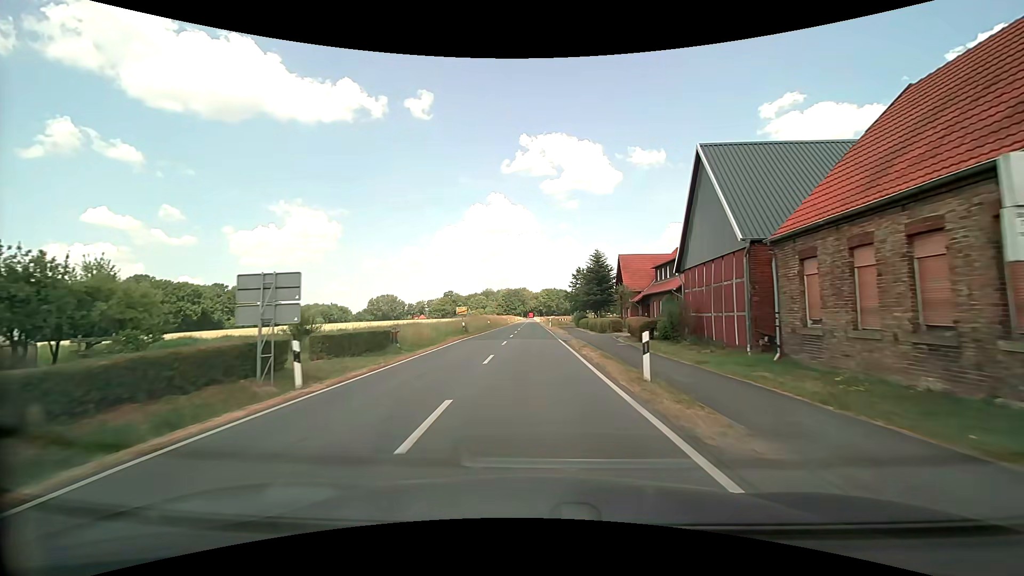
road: secondary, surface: asphalt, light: Day
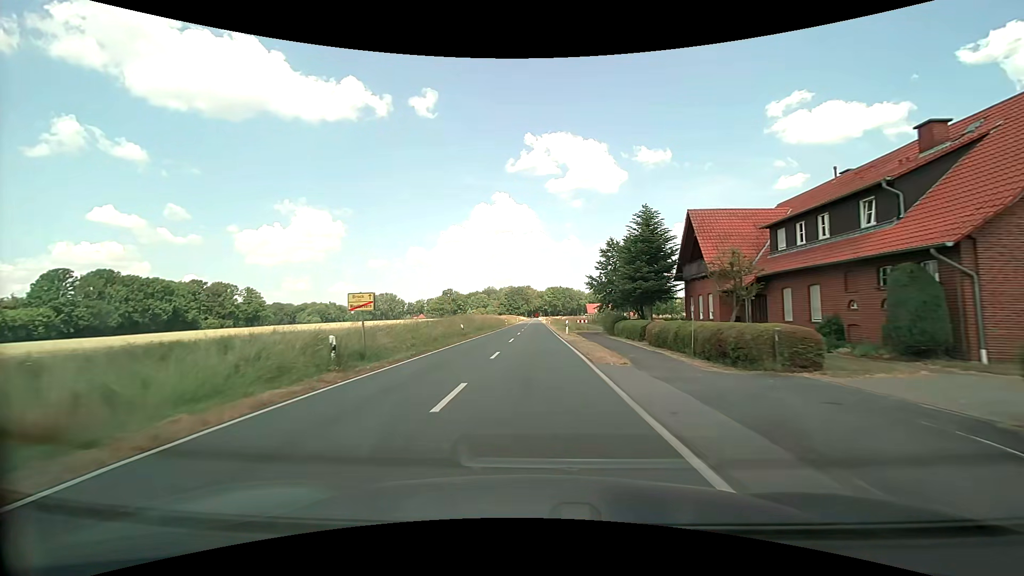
(-0.1, +25.3) m; -1°
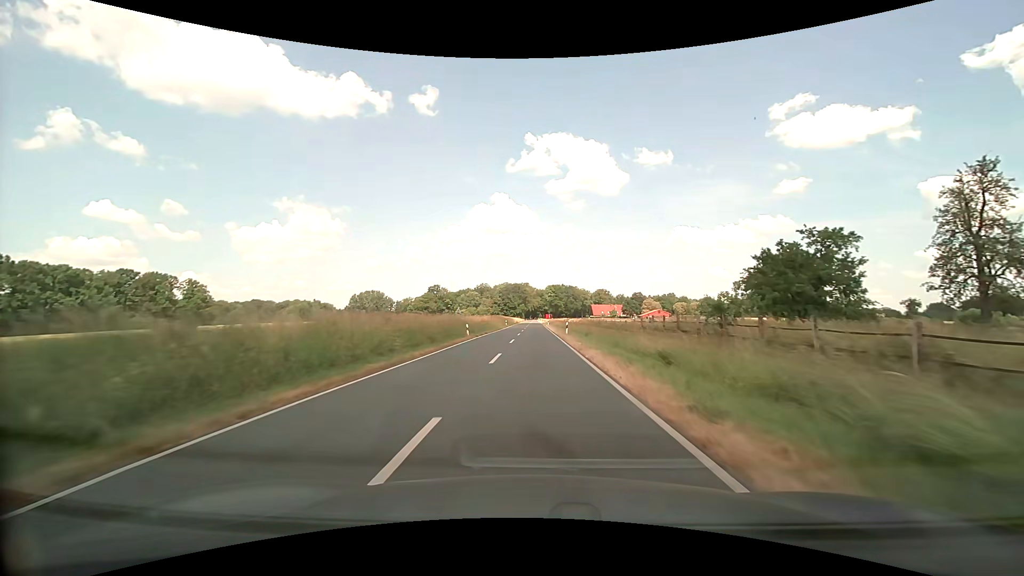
(+0.1, +48.6) m; 0°
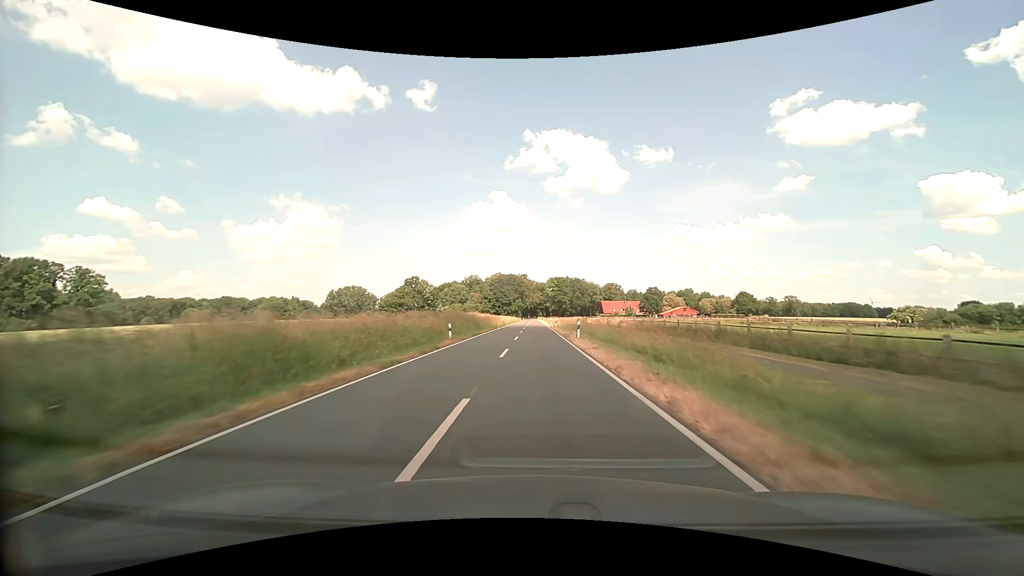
(-0.1, +59.3) m; 0°
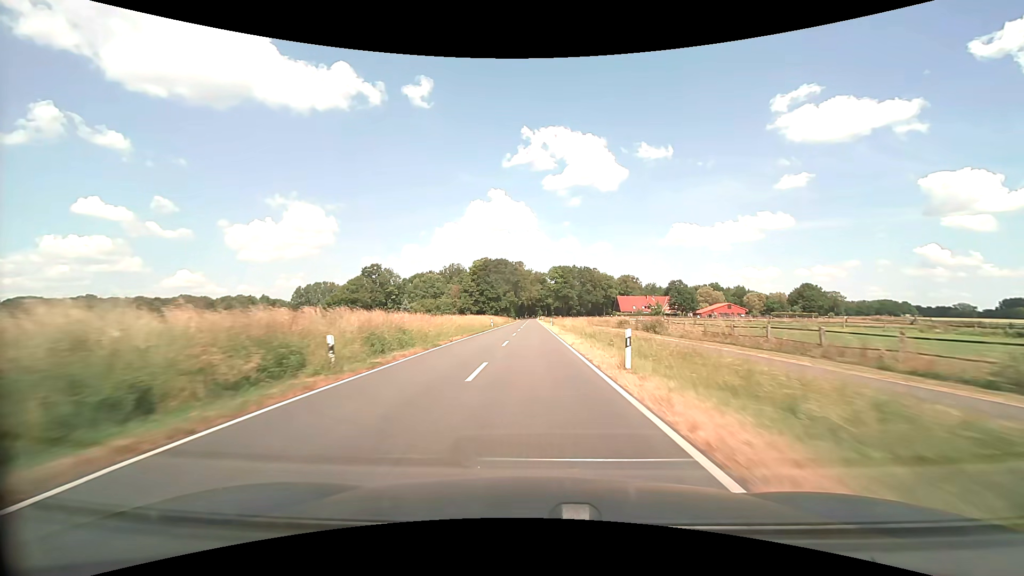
(+0.2, +66.4) m; 0°
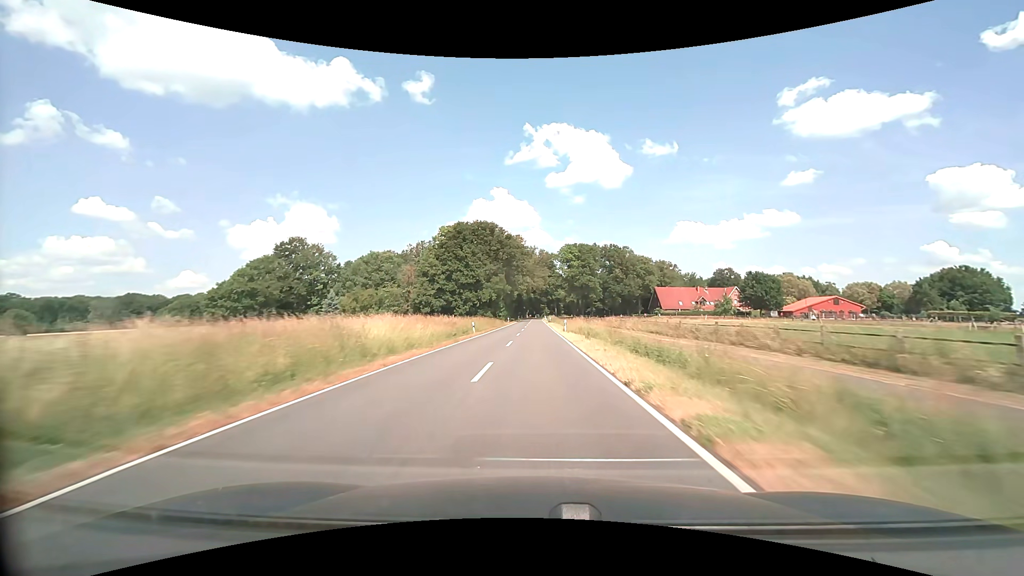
(-0.3, +72.8) m; 0°
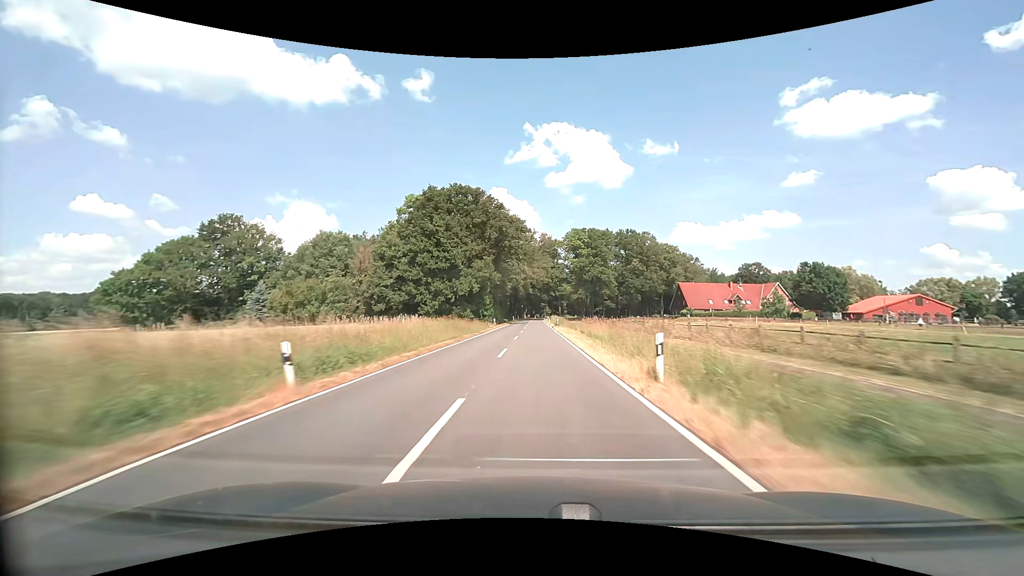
(-0.1, +30.4) m; 0°
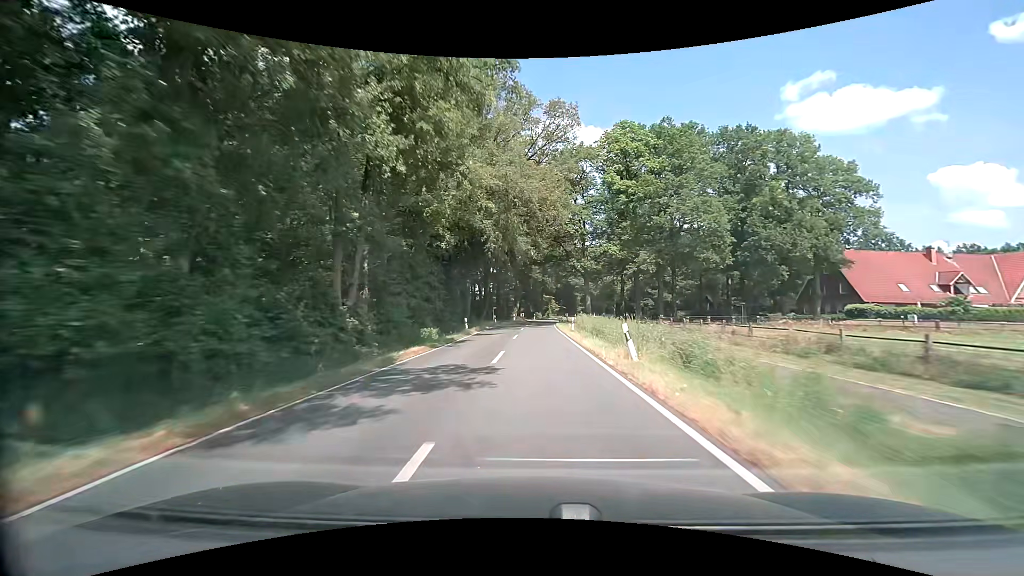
(+0.3, +75.0) m; 0°
(0, +10) (0, +20) (0, +30) (0, +40) (+1, +50) (+1, +60) (+2, +70) (+3, +80) (+4, +90) (+6, +100) m
